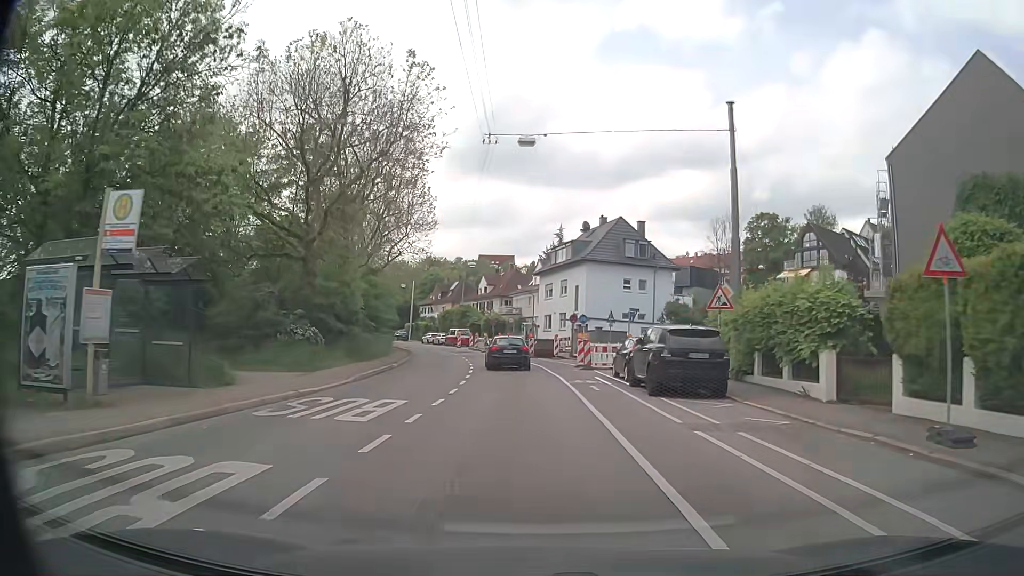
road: secondary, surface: asphalt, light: Day
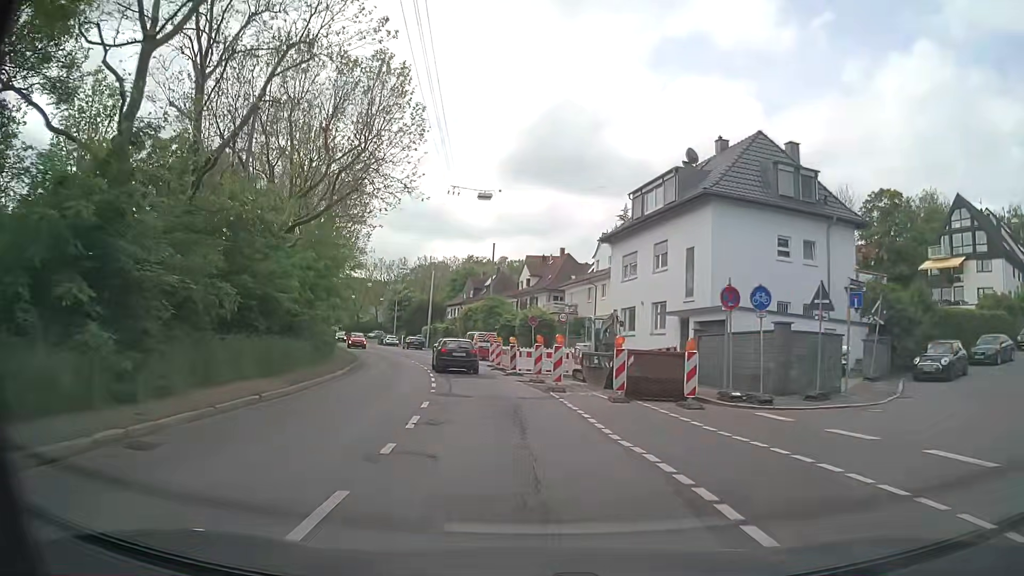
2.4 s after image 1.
(-0.6, +27.7) m; -4°
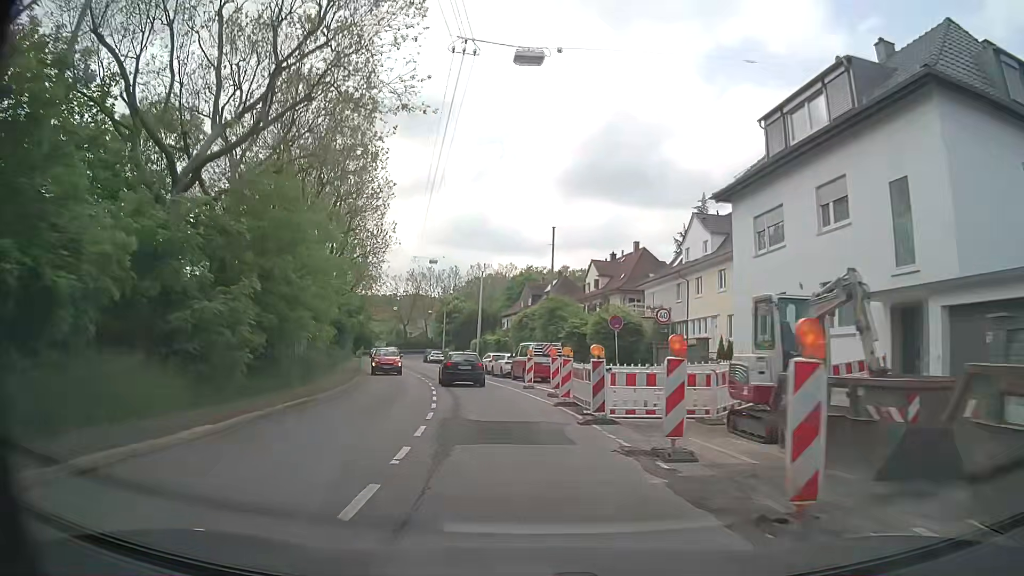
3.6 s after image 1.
(-0.6, +14.1) m; -6°
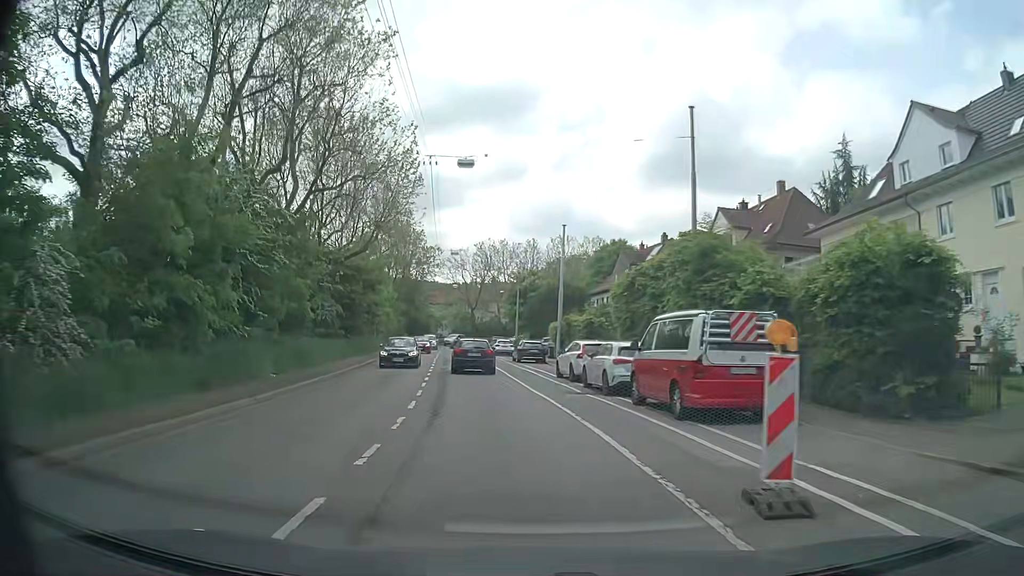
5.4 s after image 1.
(-1.0, +21.3) m; -6°
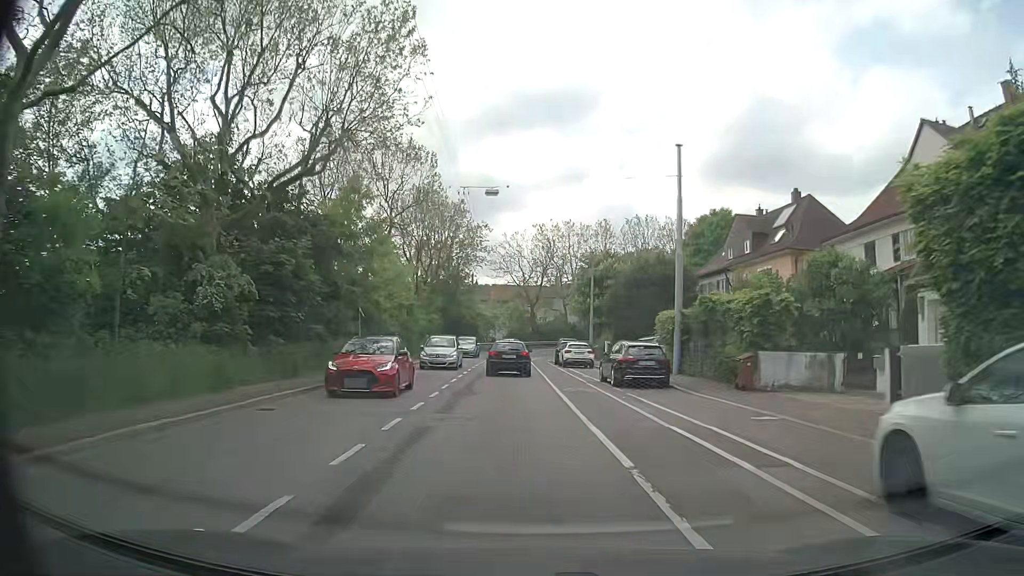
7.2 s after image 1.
(-1.5, +21.4) m; -6°
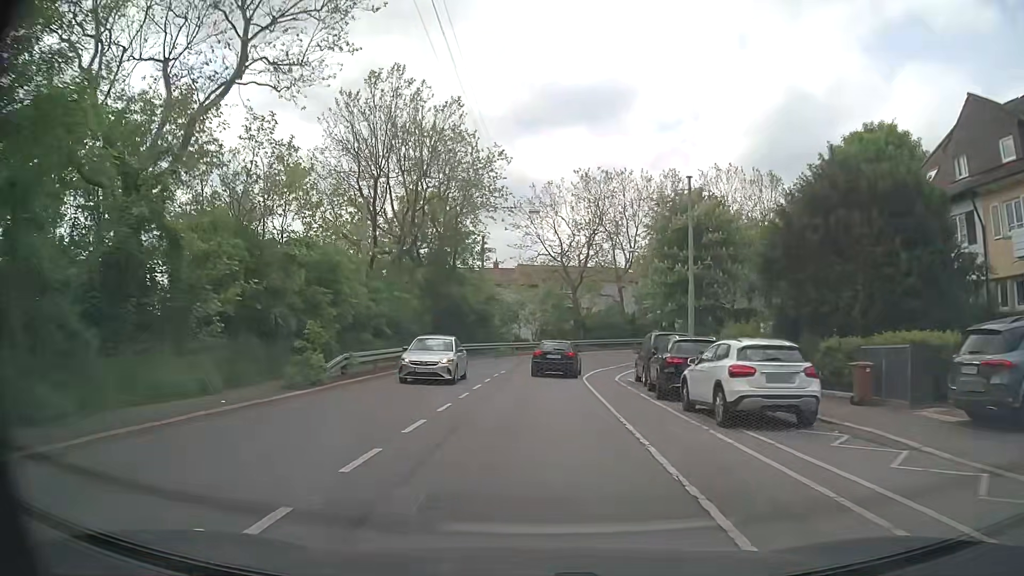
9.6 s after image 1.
(-0.7, +27.9) m; -3°
(0, +10) (0, +20) (+1, +30) (+3, +40) (+7, +49) (+15, +55) (+24, +59) (+34, +60) (+43, +57) (+51, +51) m
